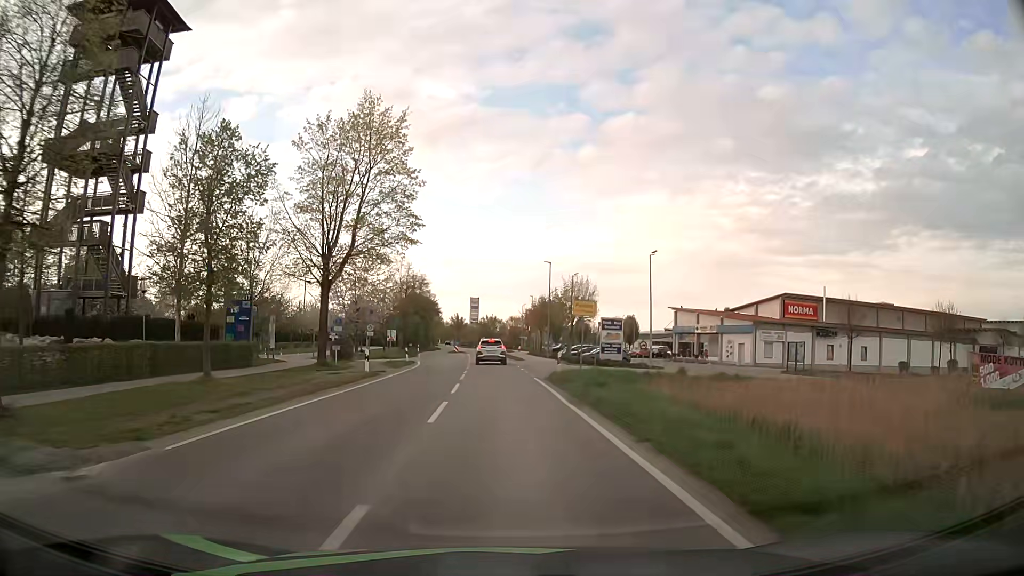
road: tertiary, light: Day
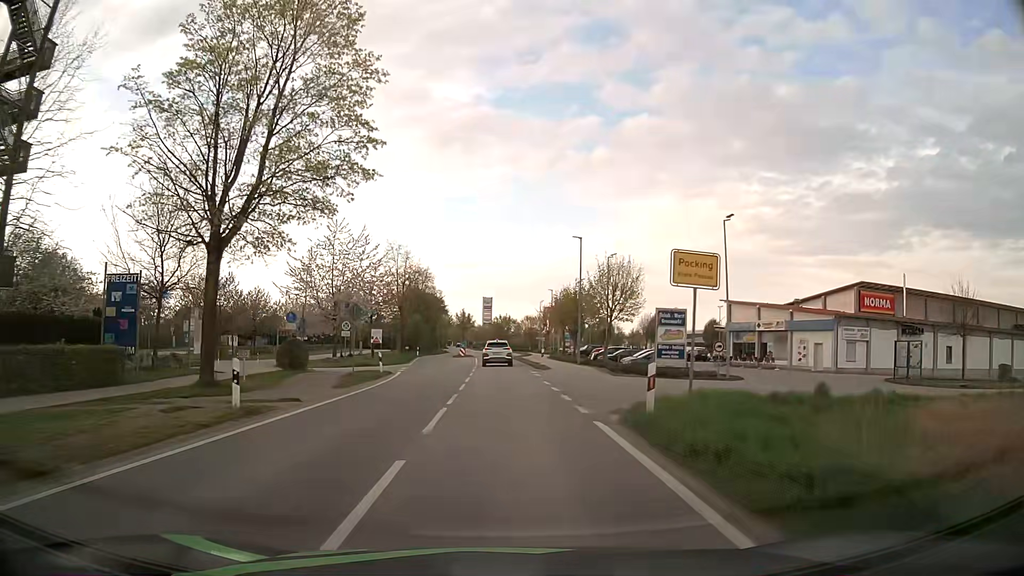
(-0.2, +14.2) m; -1°
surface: asphalt
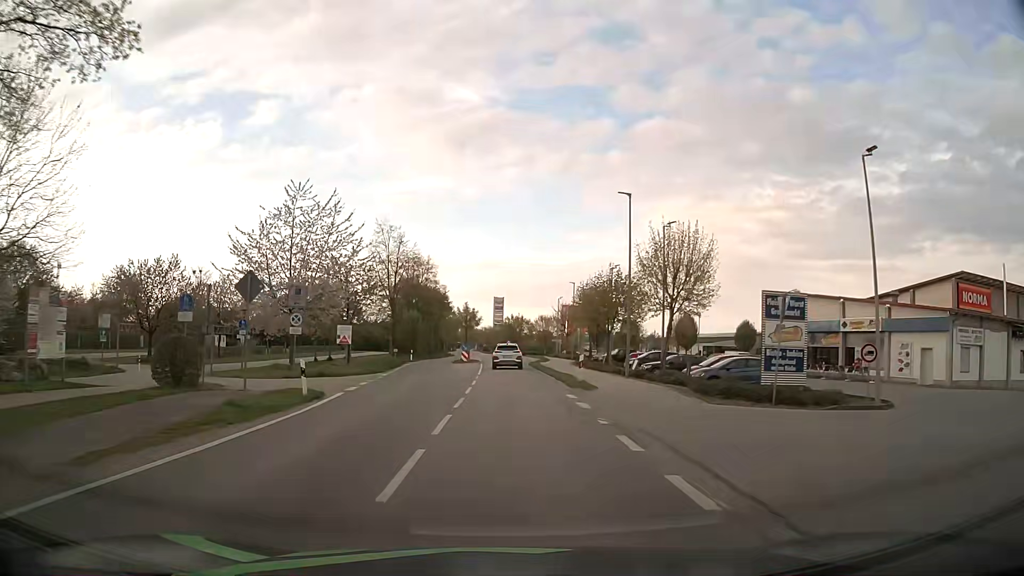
(-0.2, +13.7) m; -1°
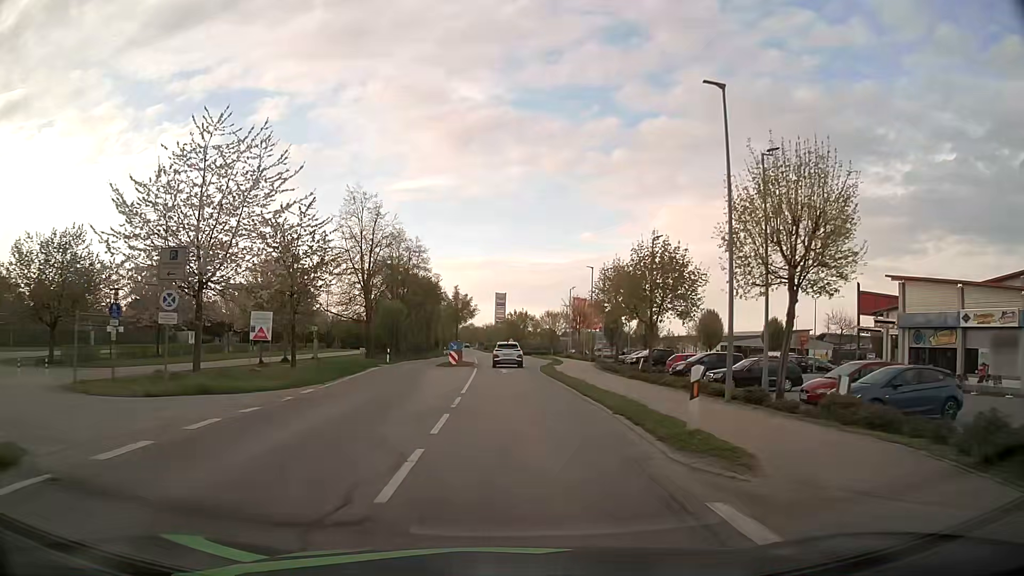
(0.0, +13.5) m; -1°
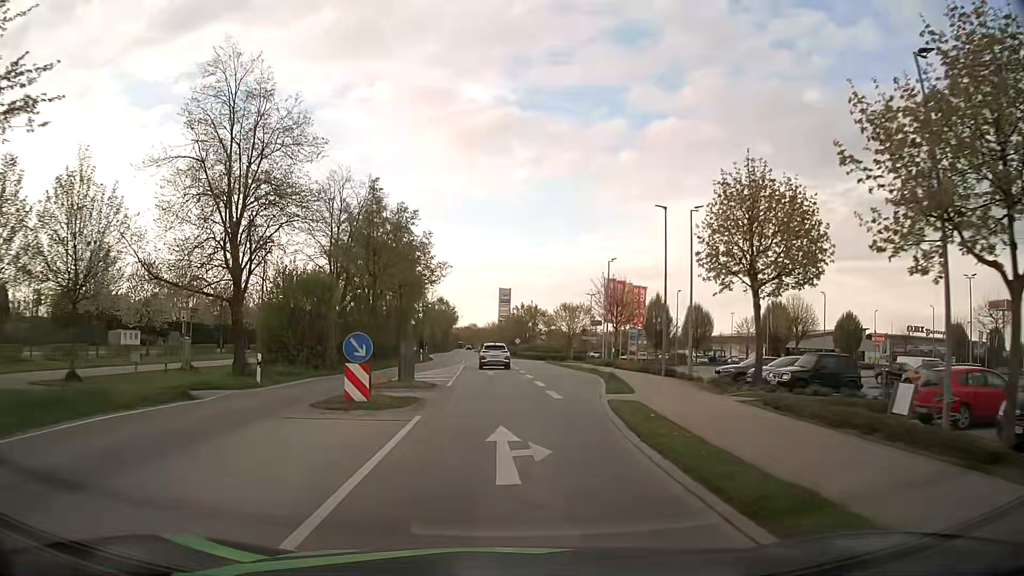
(+0.2, +26.6) m; 0°
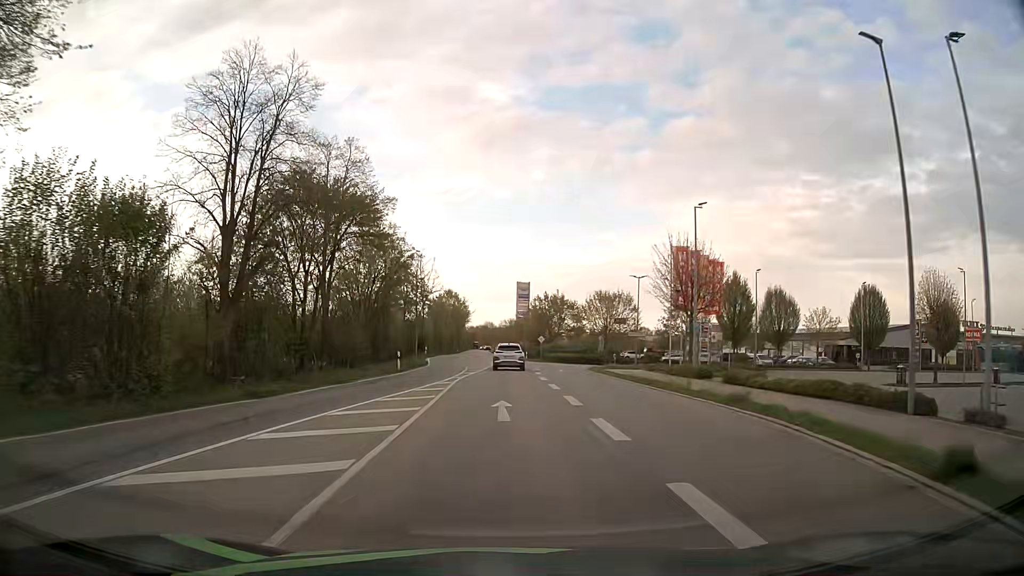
(-0.3, +20.1) m; -1°
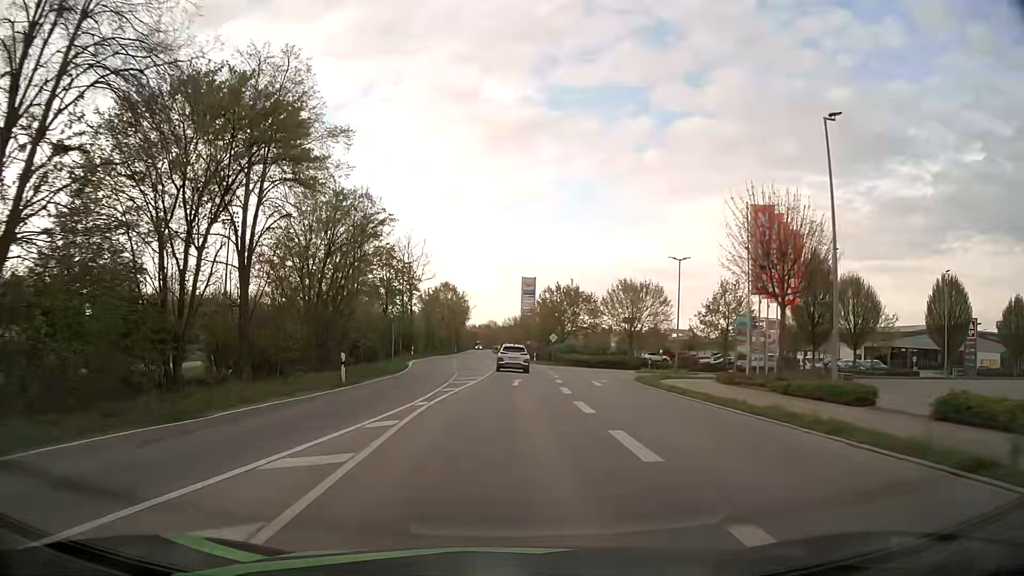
(-0.2, +13.6) m; -1°
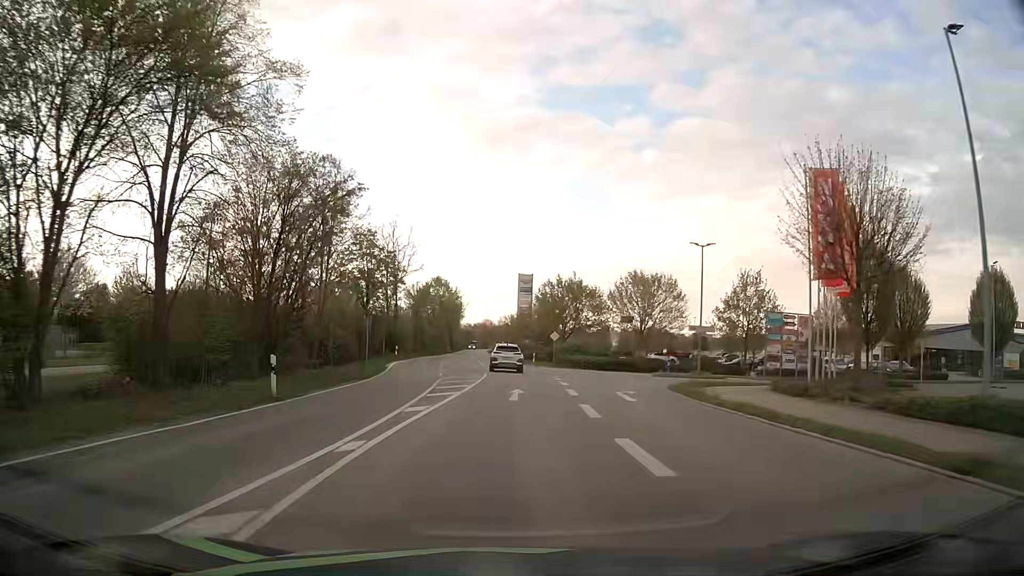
(0.0, +6.9) m; +1°
(0, +10) (0, +20) (0, +30) (0, +40) (-1, +50) (-1, +60) (-2, +70) (-3, +80) (-4, +90) (-4, +100) m
